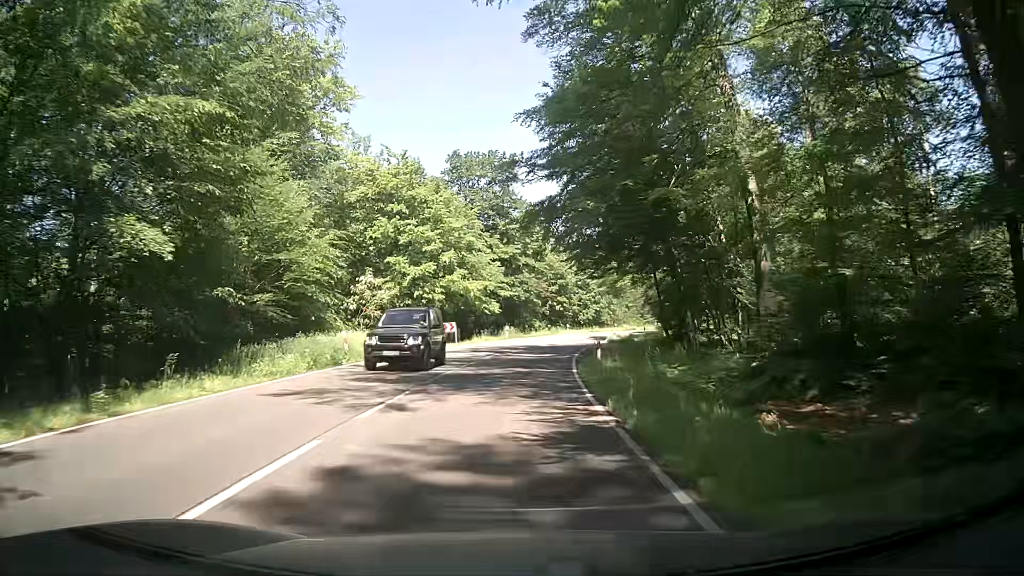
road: secondary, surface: asphalt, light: Day
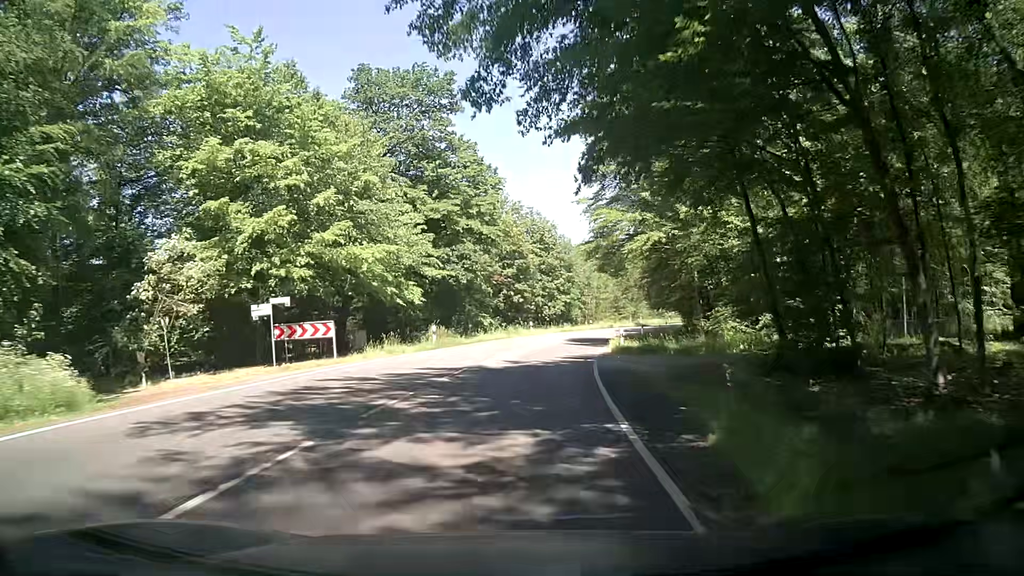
(+0.6, +24.3) m; +3°
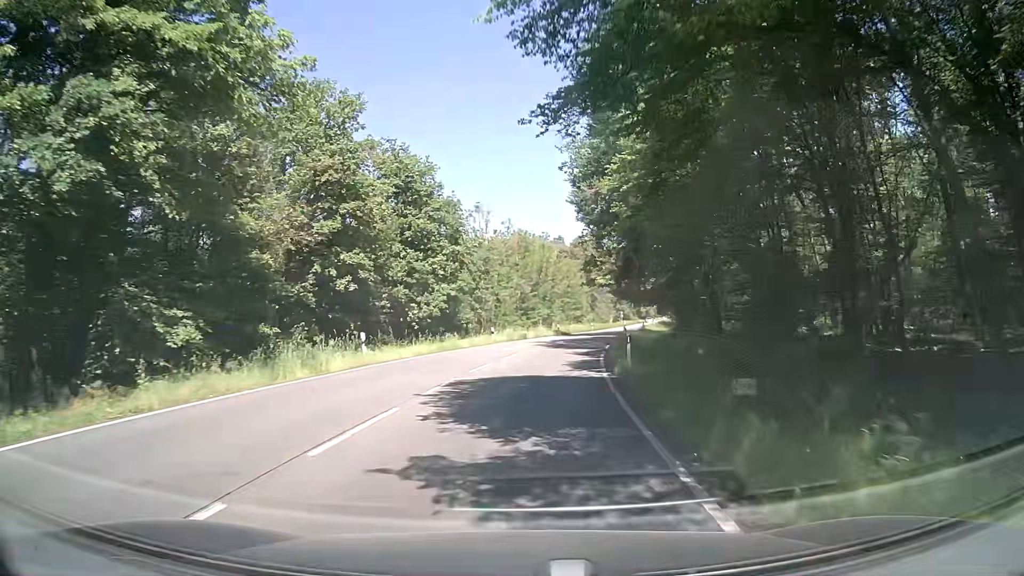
(+2.8, +32.3) m; +10°
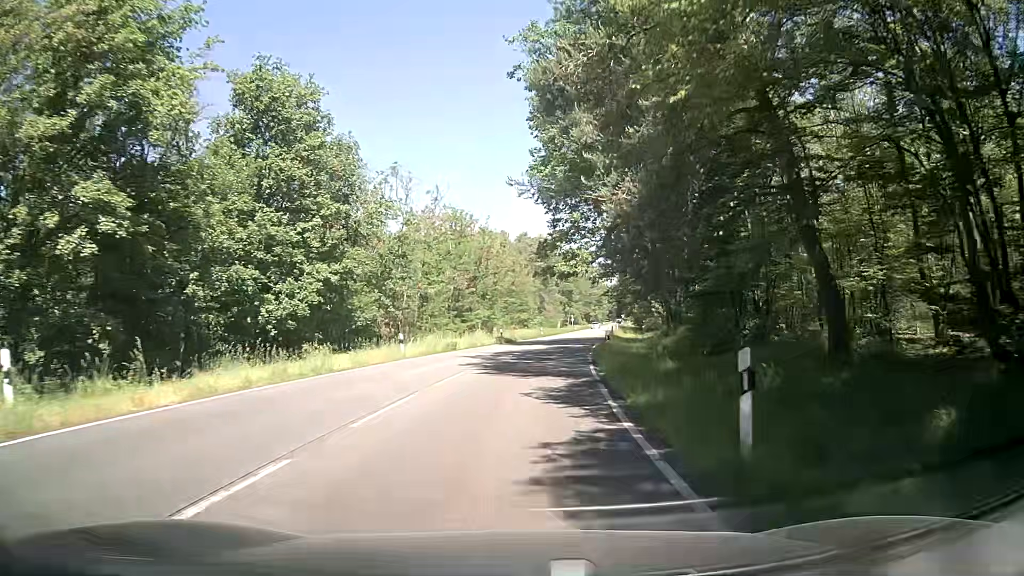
(+0.5, +16.2) m; +5°
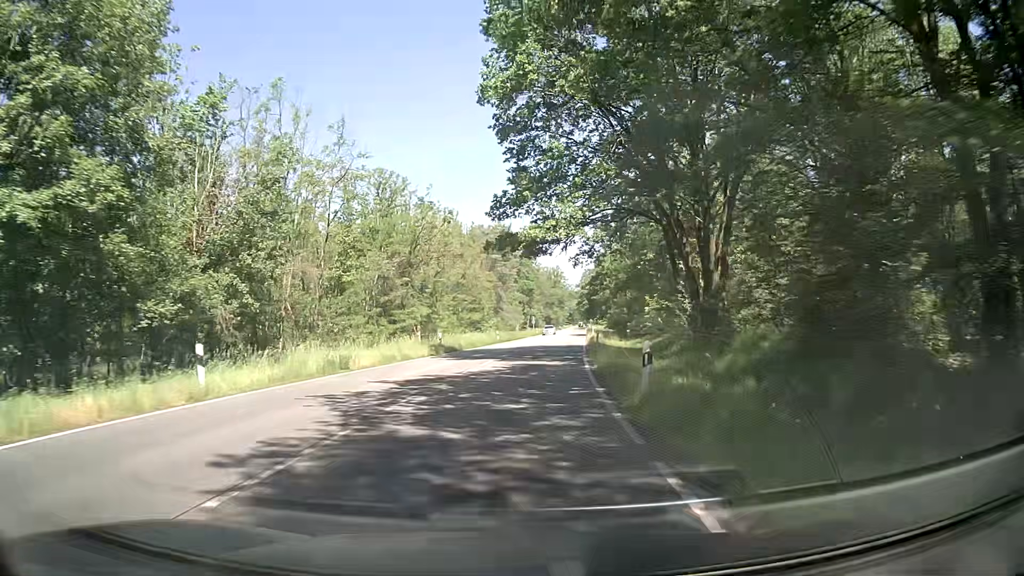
(+0.4, +16.2) m; +2°
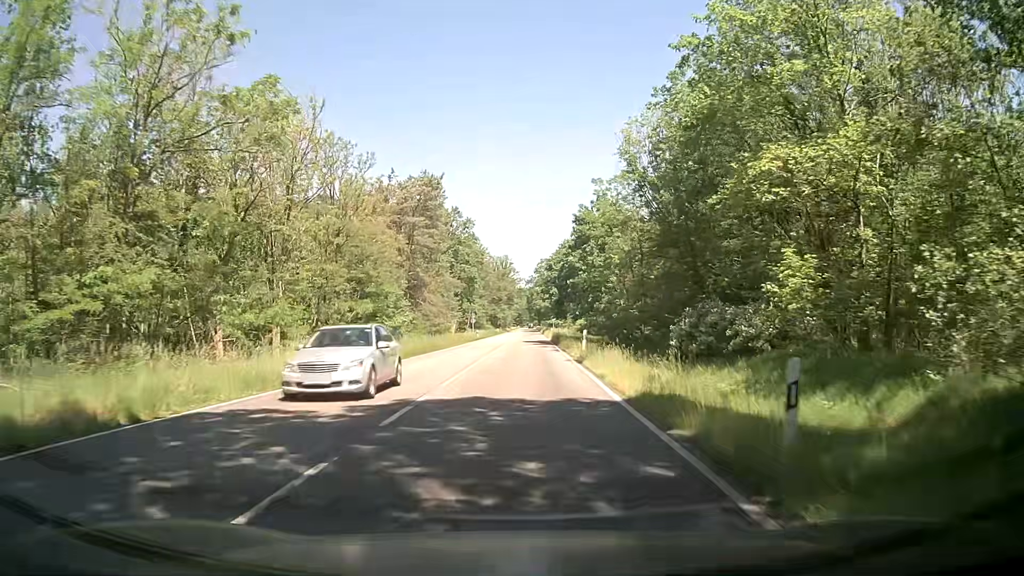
(+1.9, +32.3) m; +5°
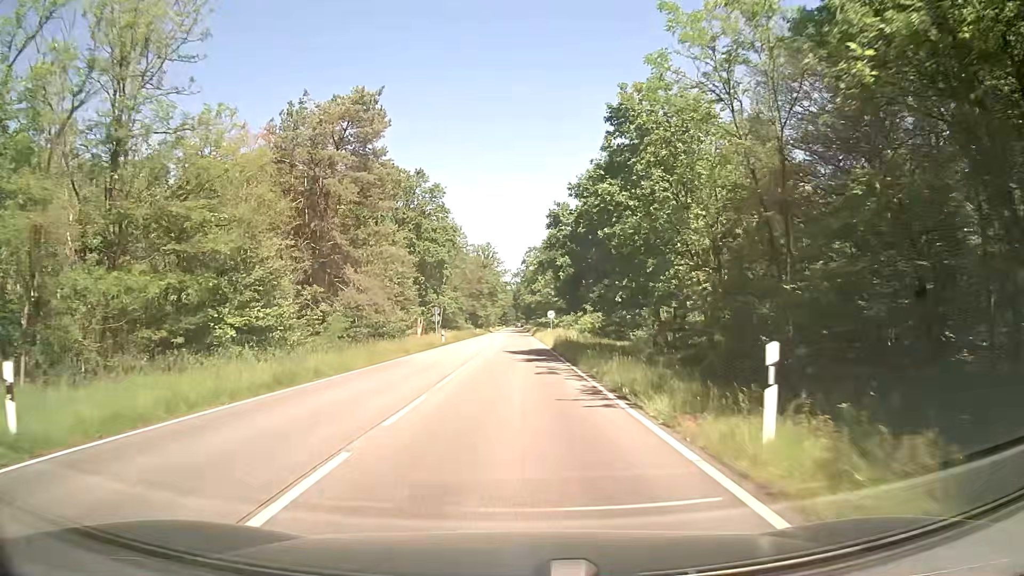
(+0.3, +24.3) m; +1°
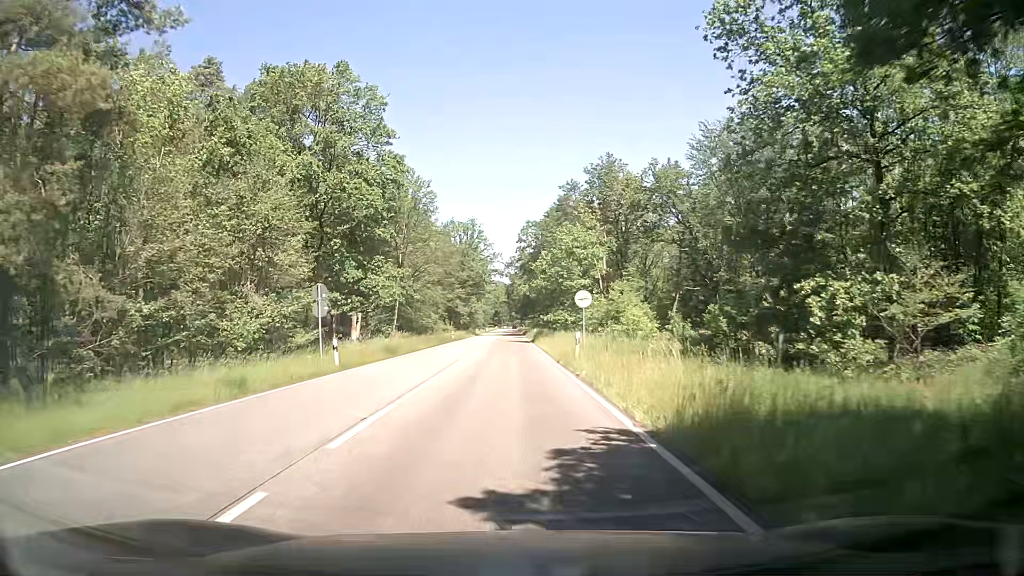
(+0.1, +32.3) m; +1°
(0, +10) (0, +20) (0, +30) (0, +40) (0, +50) (-1, +60) (-1, +70) (-1, +80) (-1, +90) (-1, +100) m
